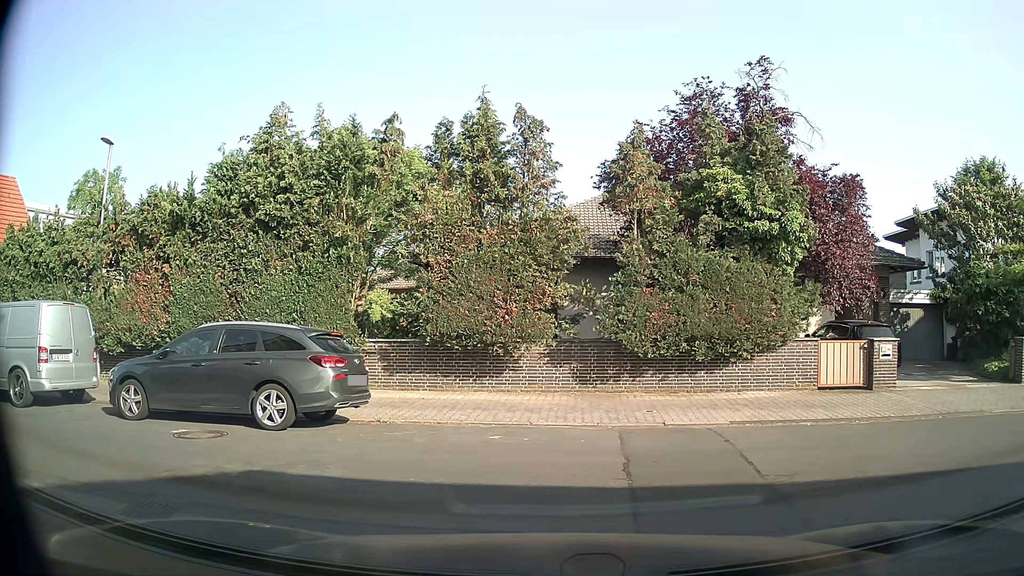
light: Day
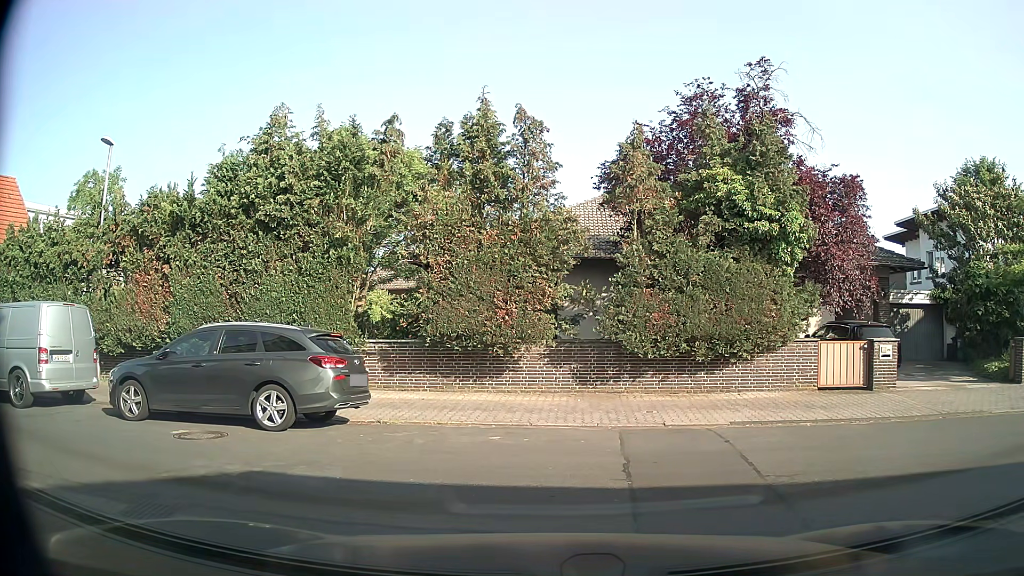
(0.0, 0.0) m; 0°
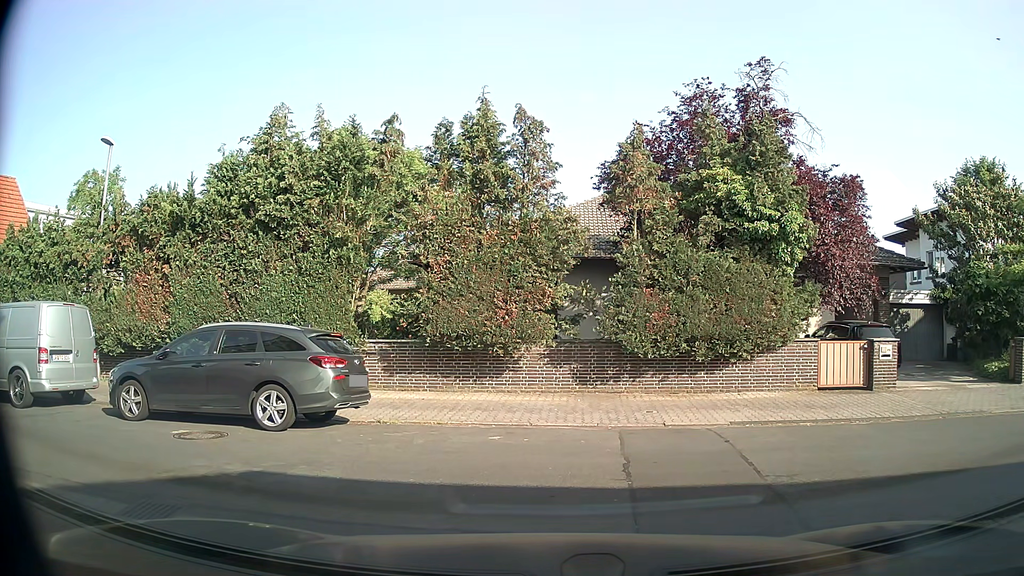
(0.0, 0.0) m; 0°
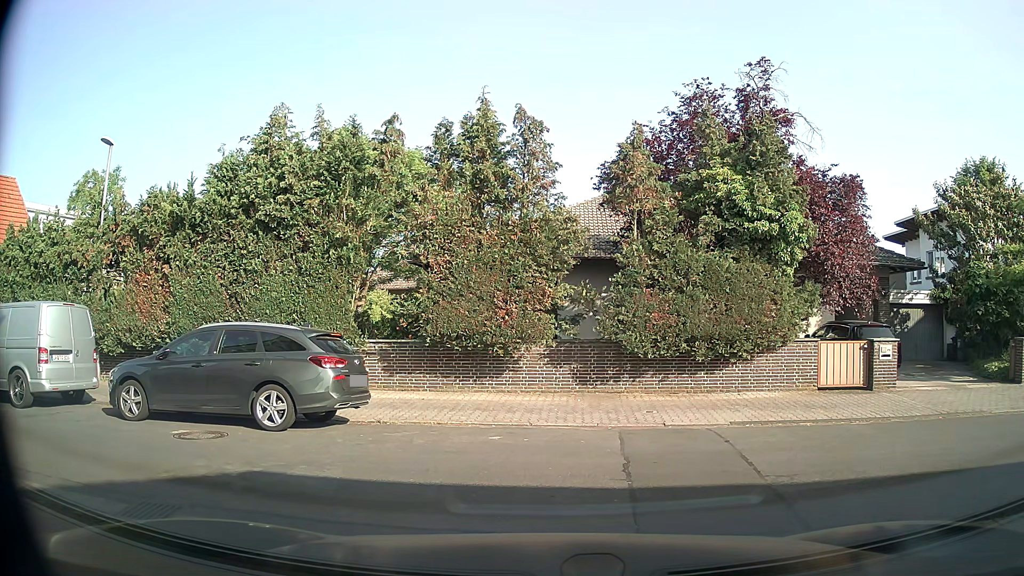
(0.0, 0.0) m; 0°
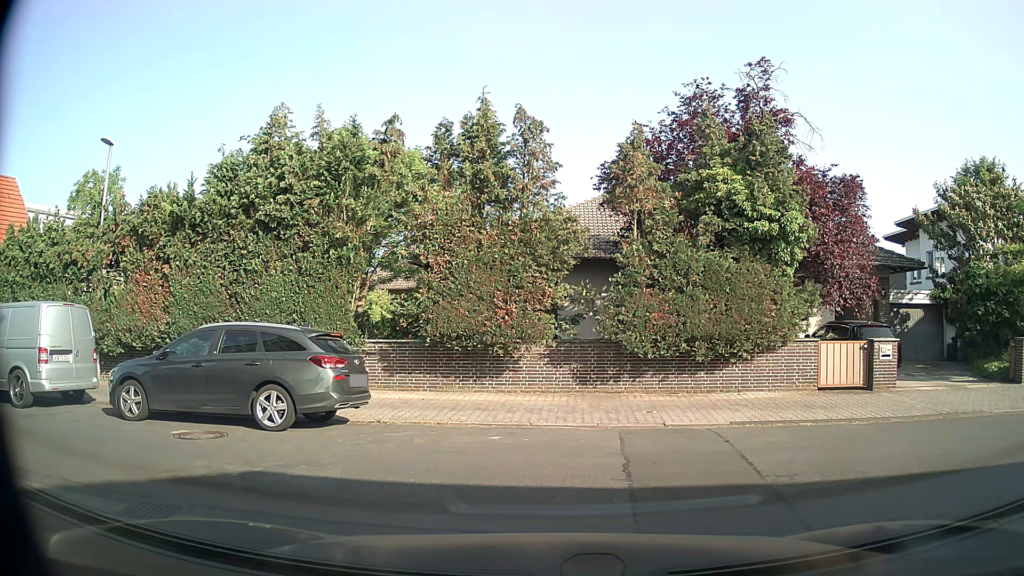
(0.0, 0.0) m; 0°
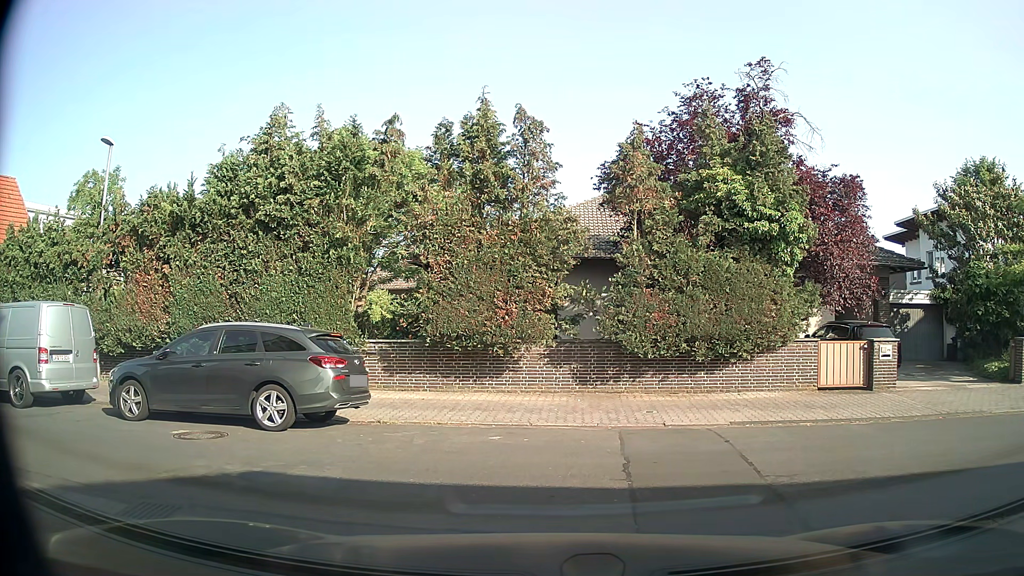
(0.0, 0.0) m; 0°
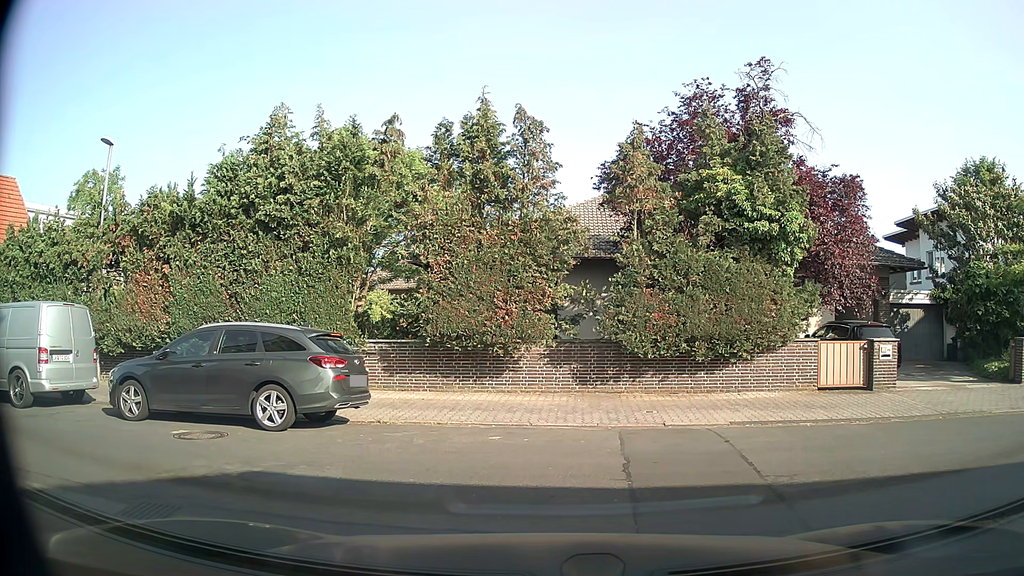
(0.0, 0.0) m; 0°
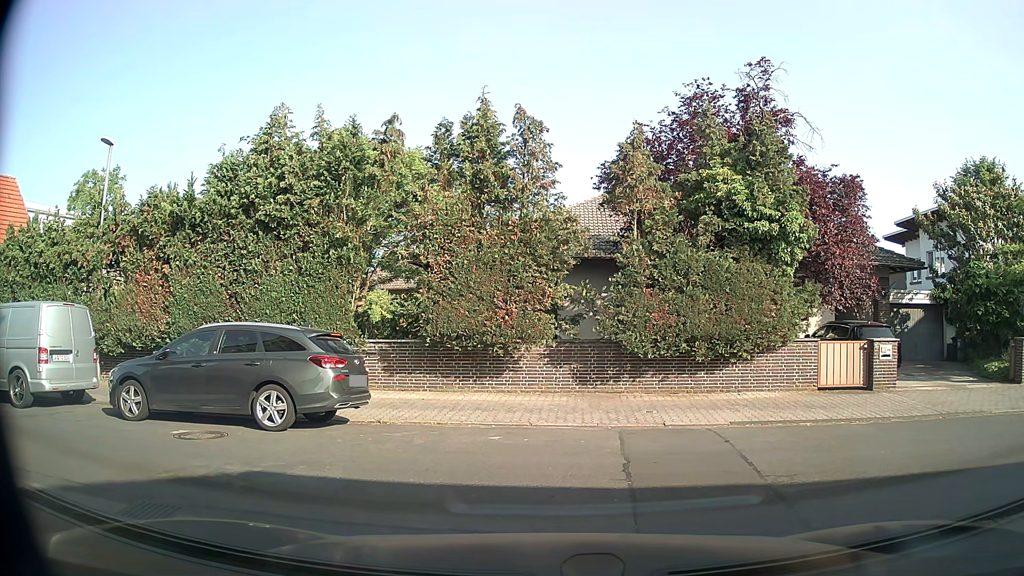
(0.0, 0.0) m; 0°
